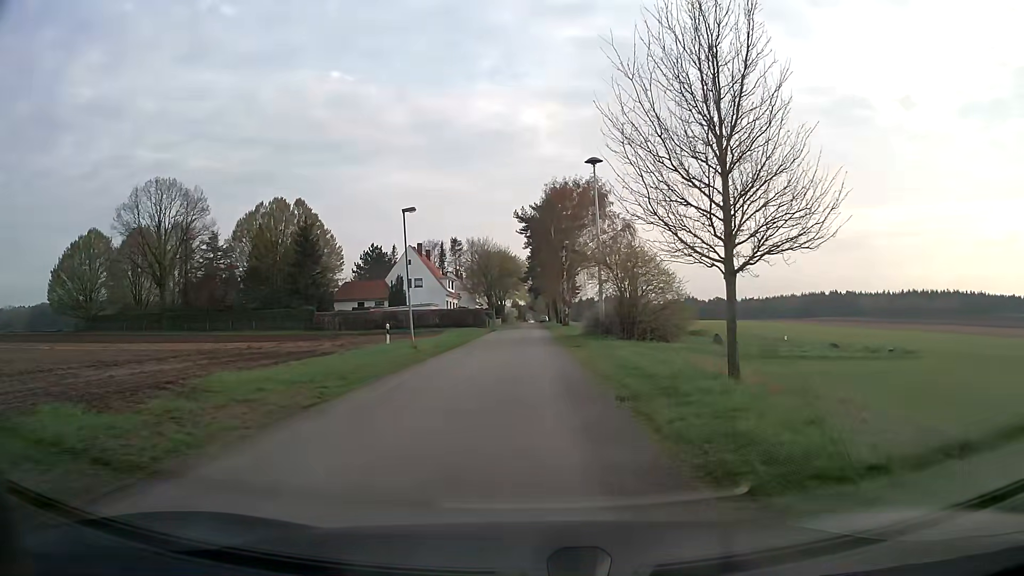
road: unclassified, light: Day
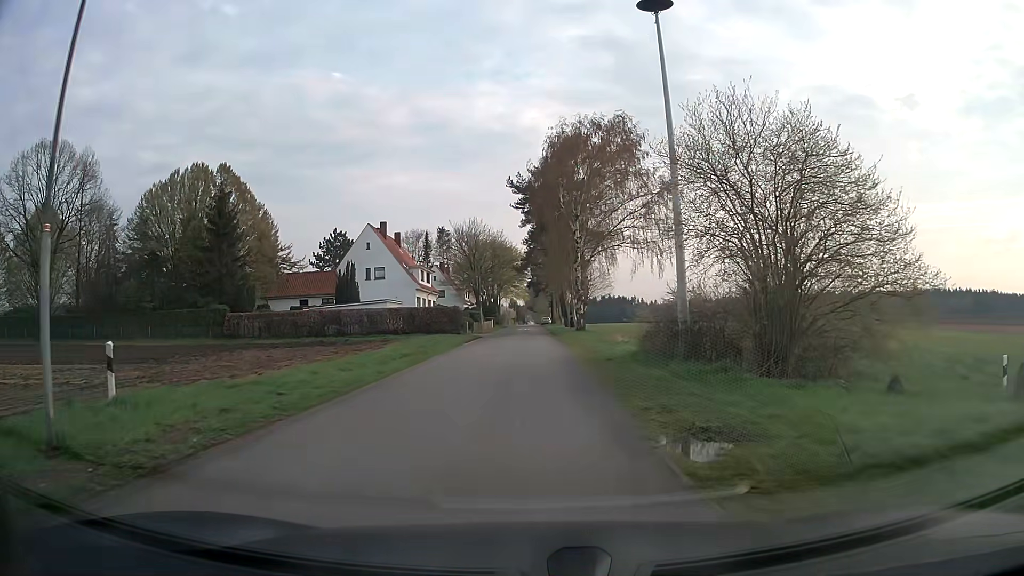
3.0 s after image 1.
(0.0, +22.7) m; 0°
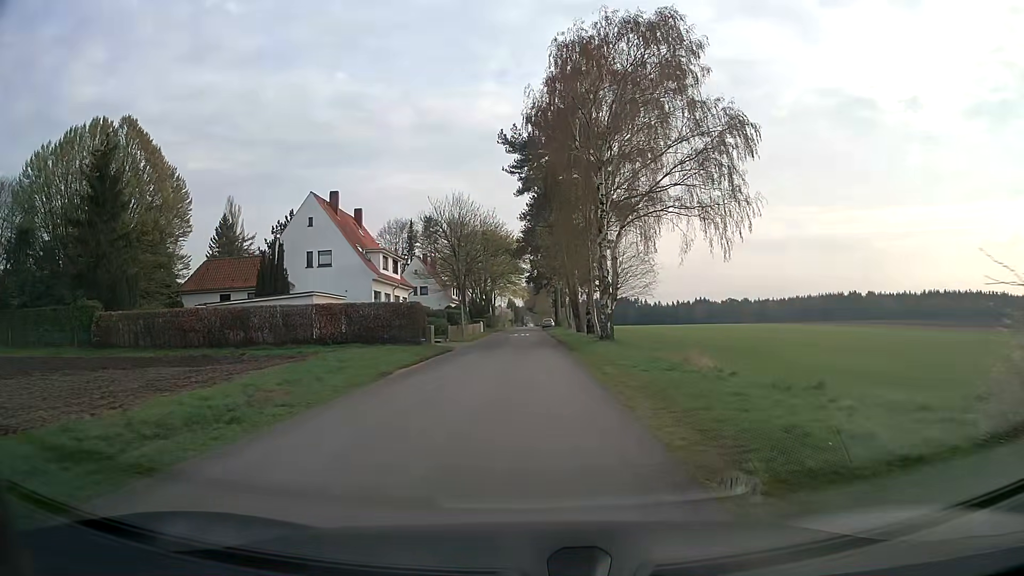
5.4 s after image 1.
(0.0, +18.0) m; 0°
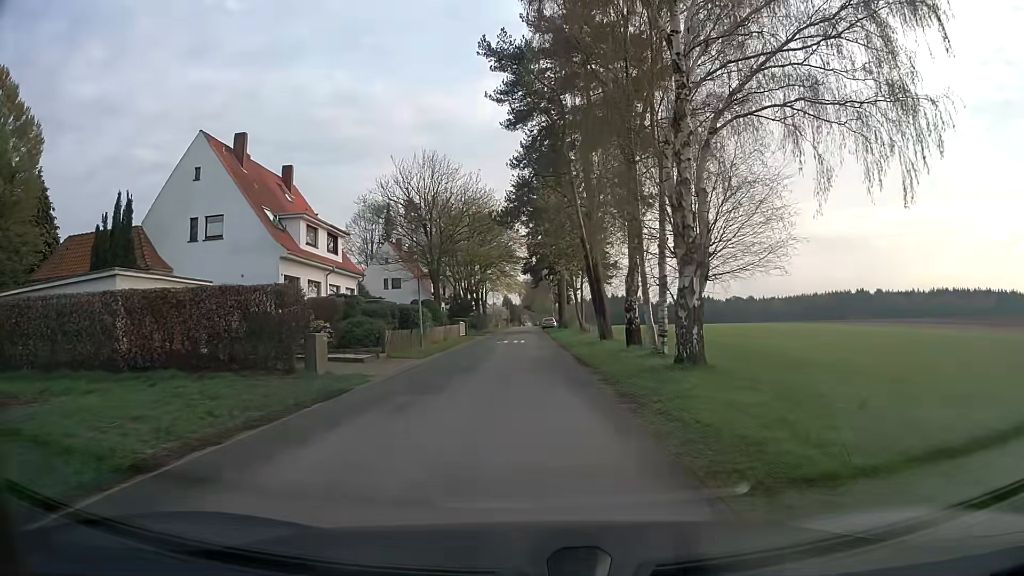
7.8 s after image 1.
(0.0, +17.9) m; 0°
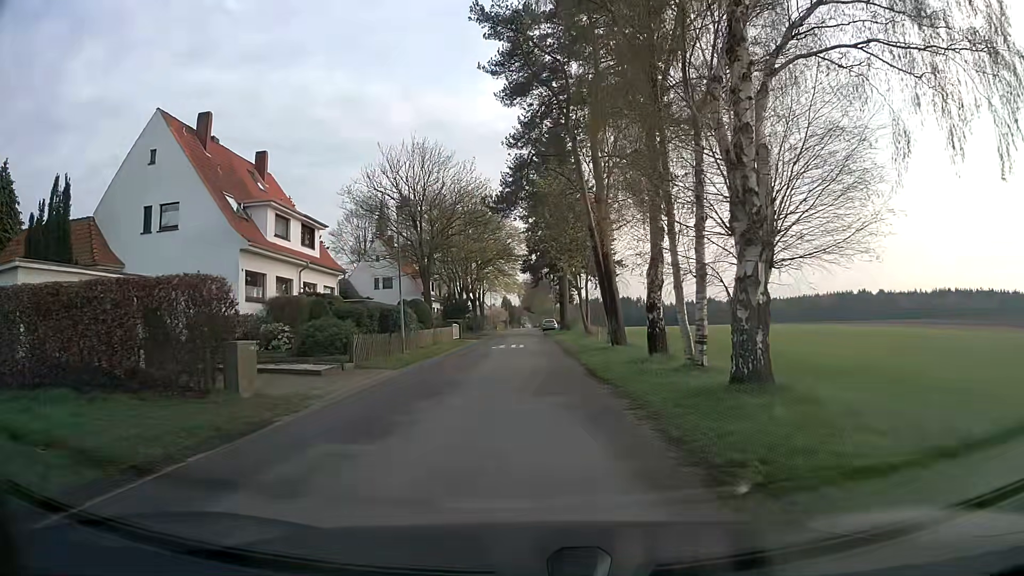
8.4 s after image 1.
(0.0, +4.5) m; 0°
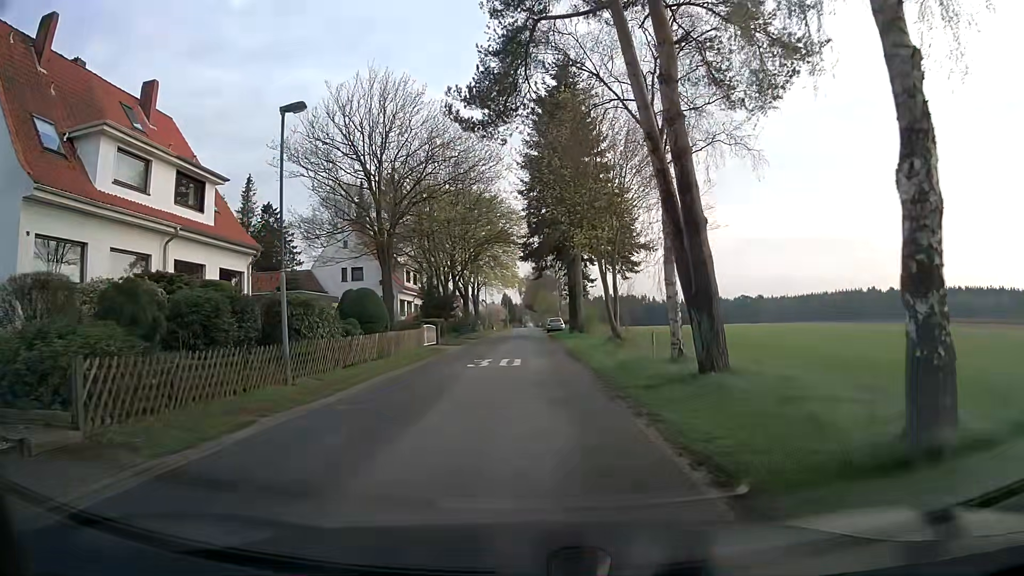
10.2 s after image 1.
(-0.1, +13.4) m; 0°
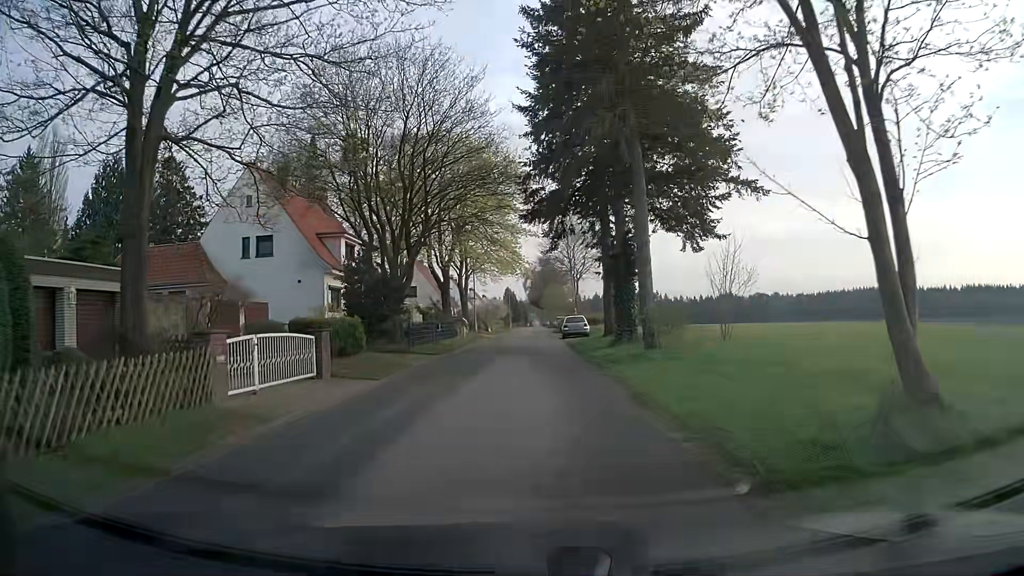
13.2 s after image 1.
(-0.3, +22.3) m; -1°
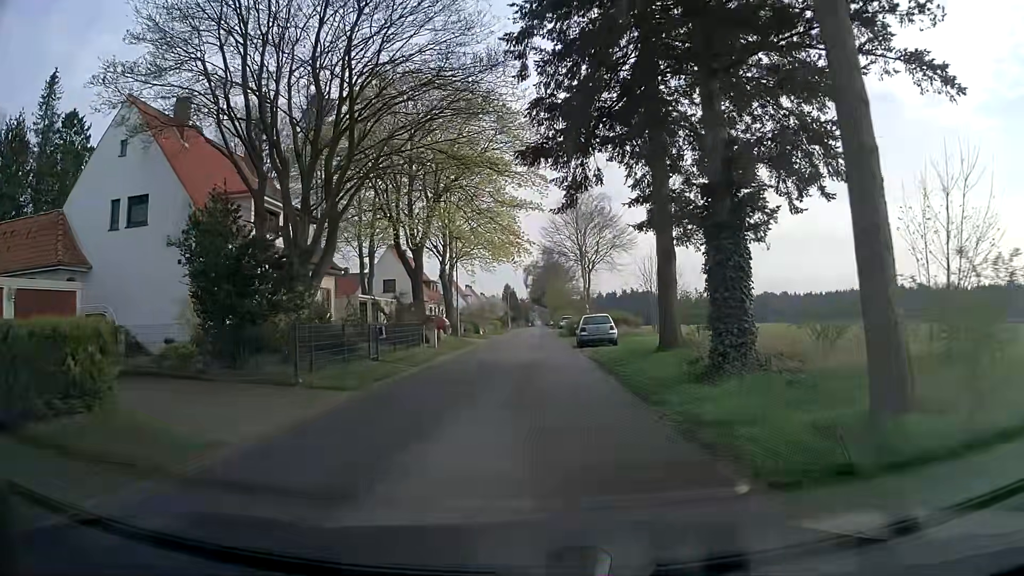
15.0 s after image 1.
(0.0, +13.4) m; 0°
(0, +10) (0, +20) (0, +30) (0, +40) (0, +50) (0, +60) (0, +70) (0, +80) (+1, +90) (+1, +100) m
